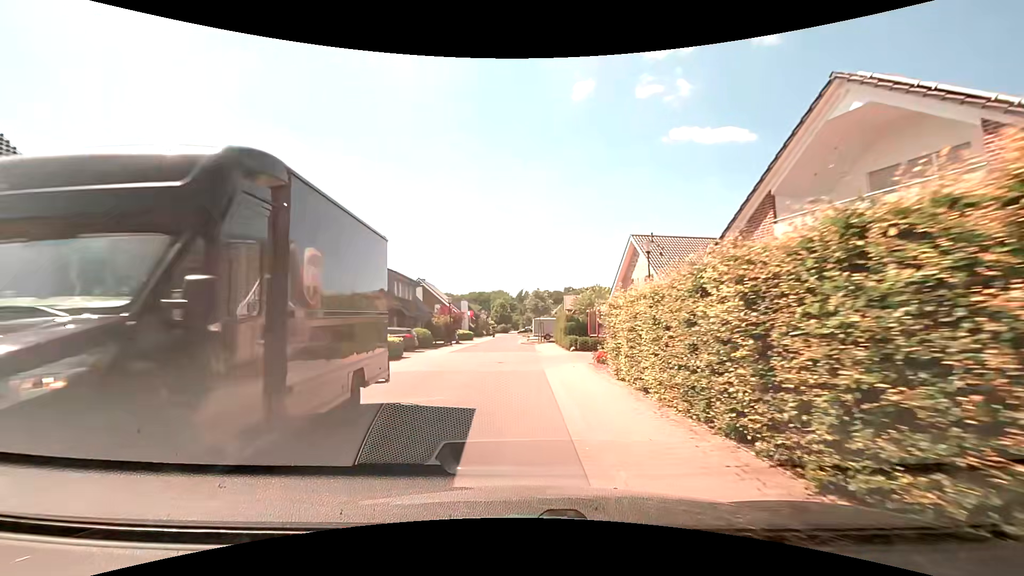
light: Day
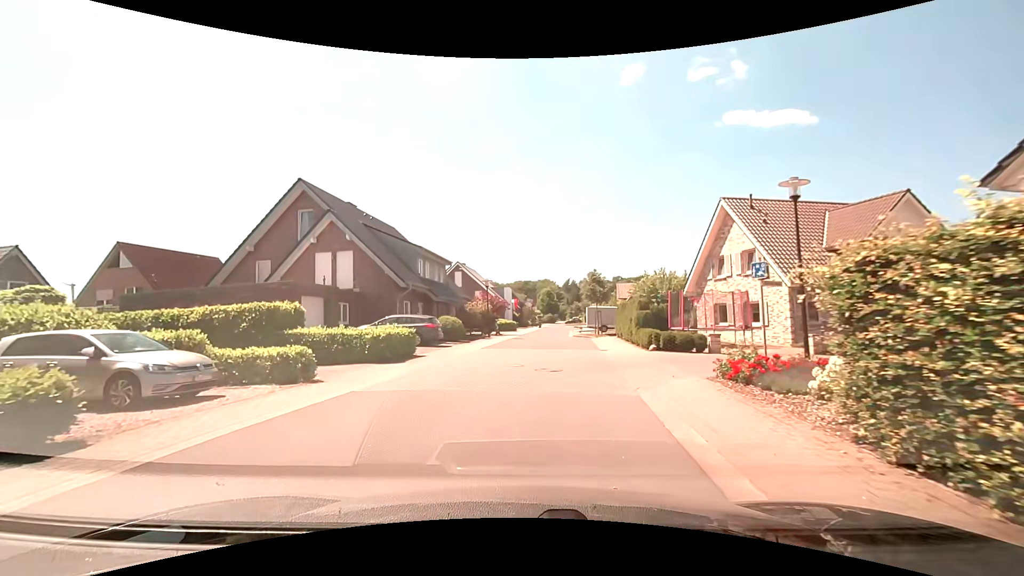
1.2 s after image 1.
(-0.4, +7.8) m; -5°
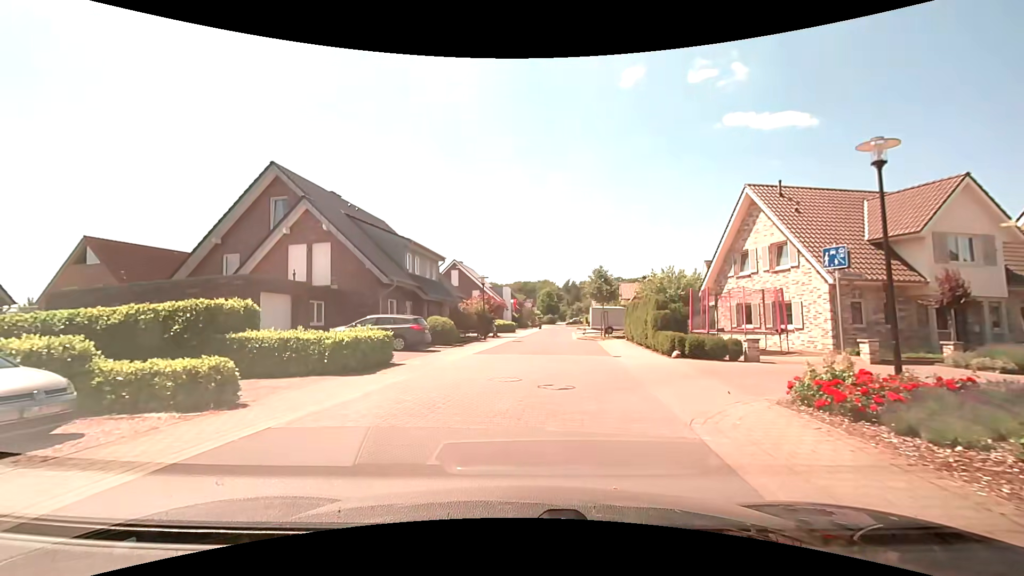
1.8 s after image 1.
(0.0, +3.2) m; 0°
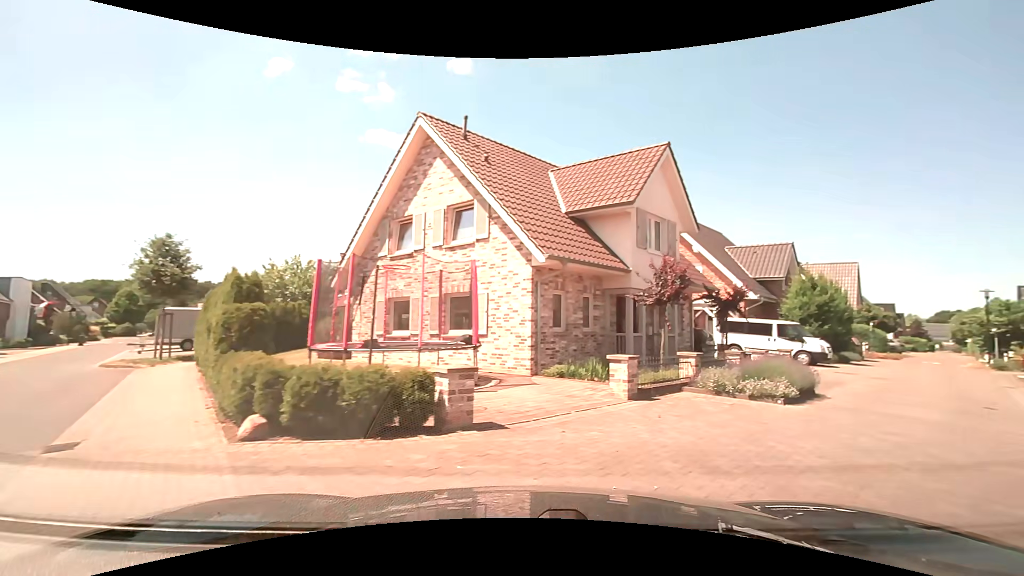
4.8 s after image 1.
(+2.3, +11.6) m; +38°
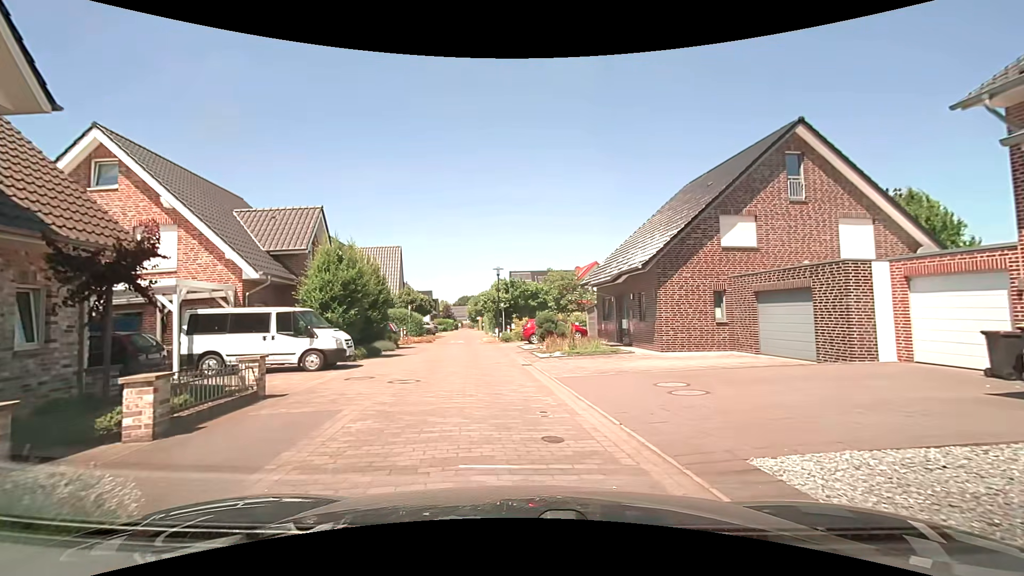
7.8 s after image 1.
(+5.0, +8.7) m; +48°
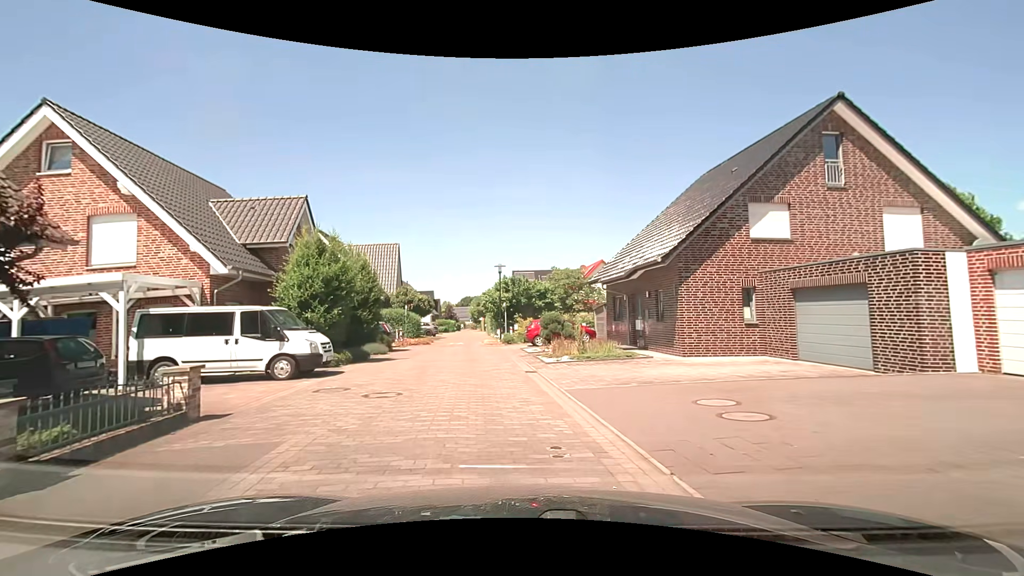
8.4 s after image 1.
(0.0, +2.1) m; 0°
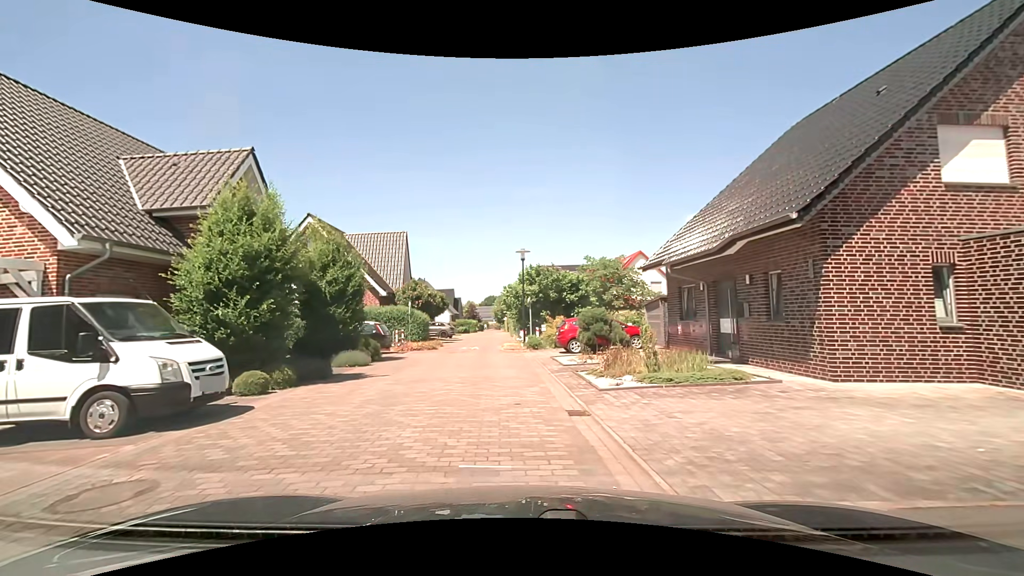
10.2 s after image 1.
(-0.3, +6.5) m; -4°
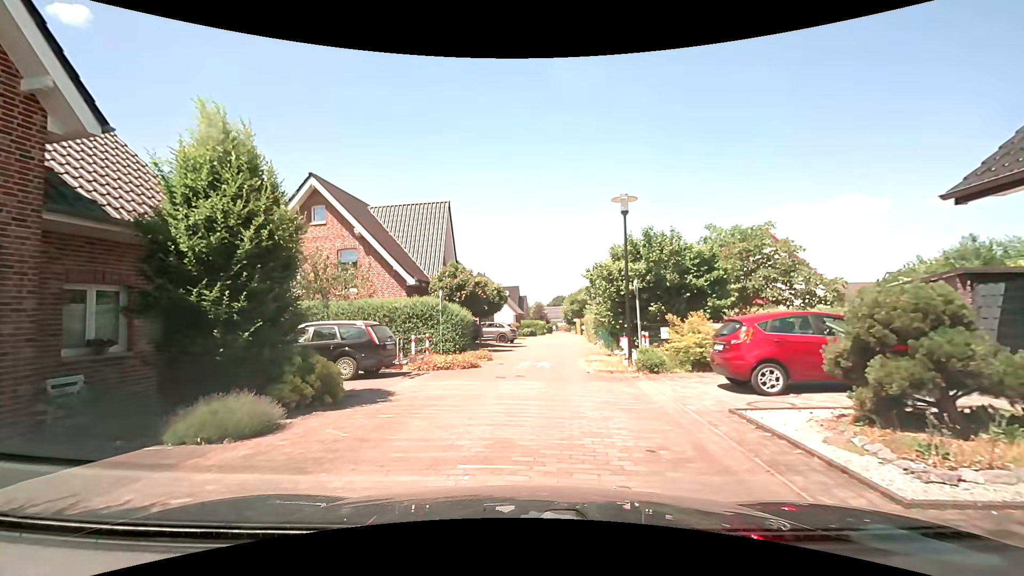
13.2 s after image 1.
(-0.7, +10.9) m; -7°
